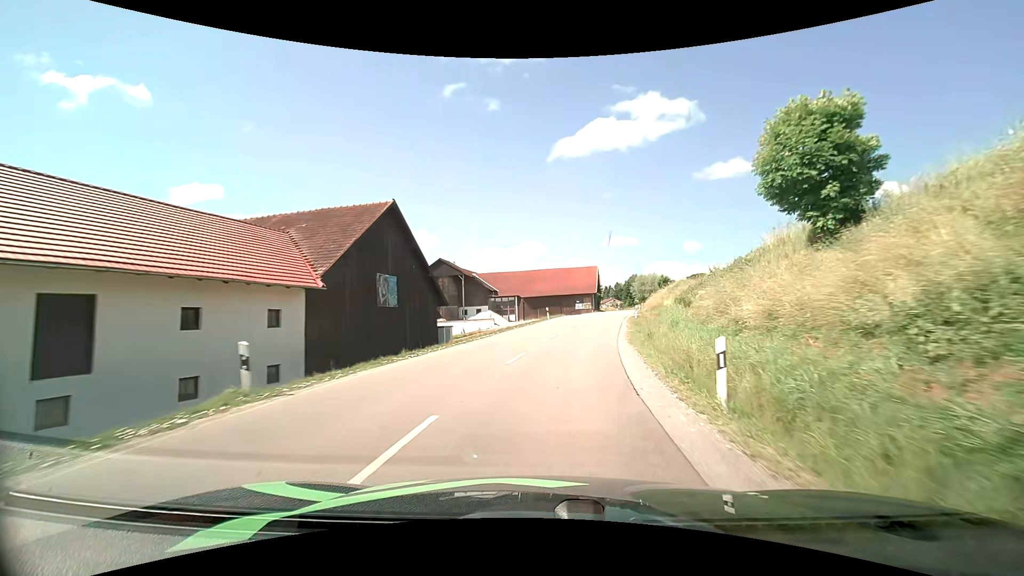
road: secondary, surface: asphalt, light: Day
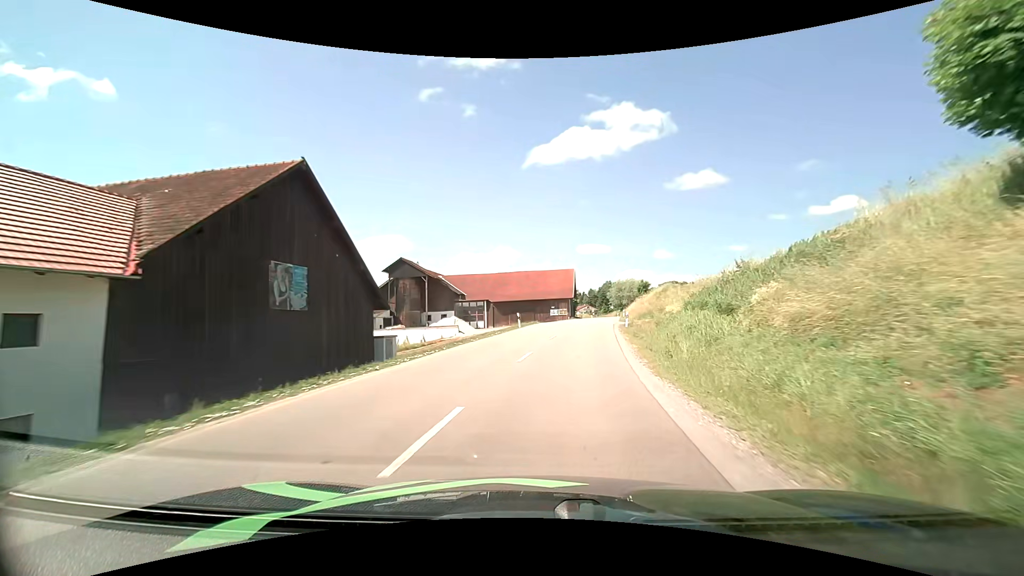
(+0.2, +8.2) m; +3°
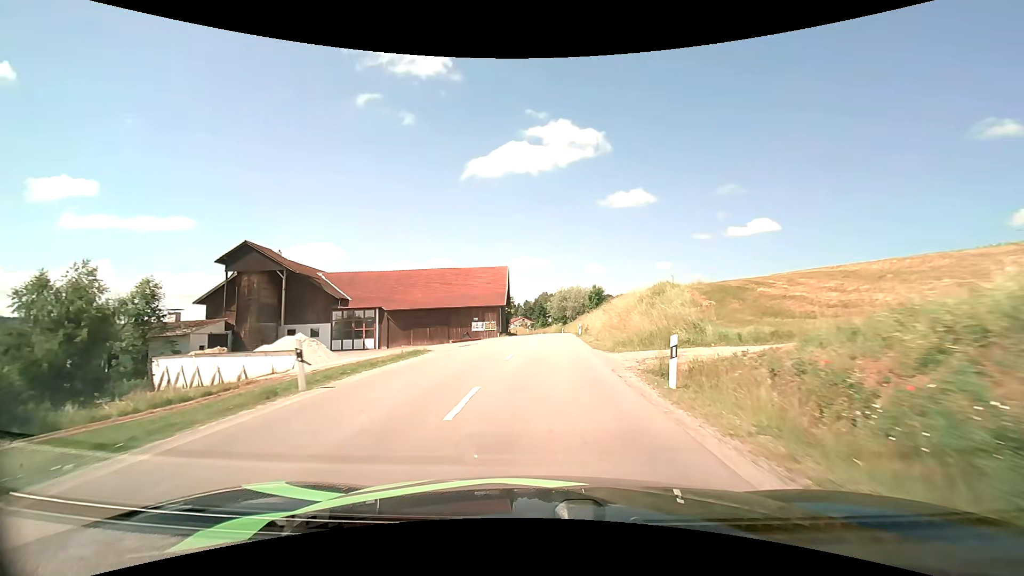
(+2.0, +24.6) m; +8°
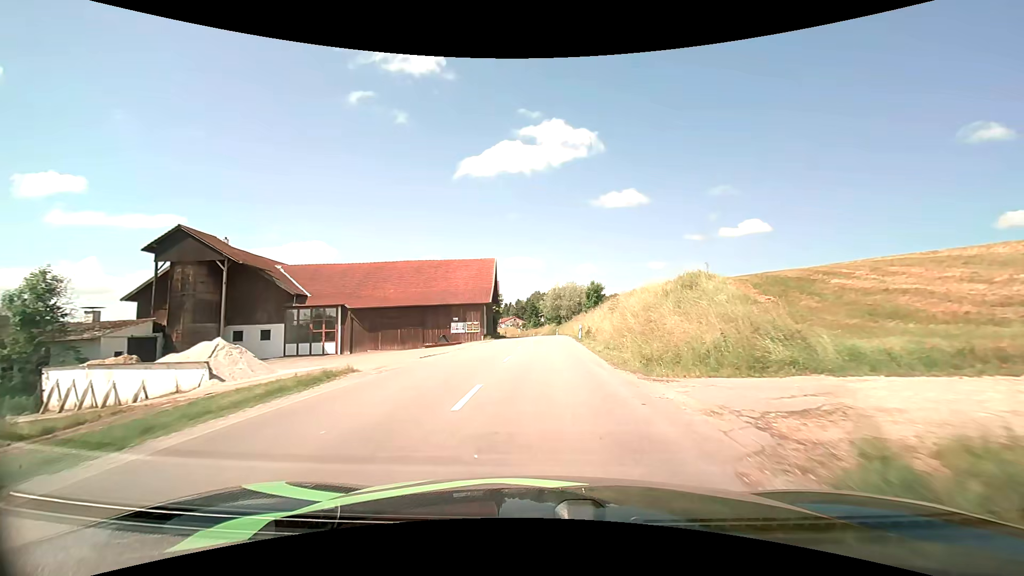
(+0.1, +8.2) m; +1°
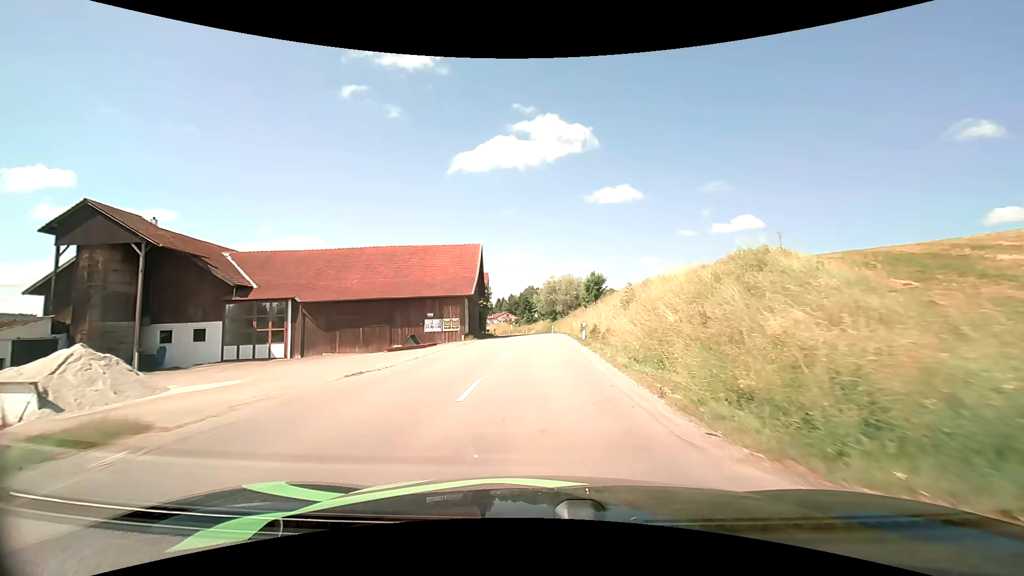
(+0.1, +8.1) m; +1°
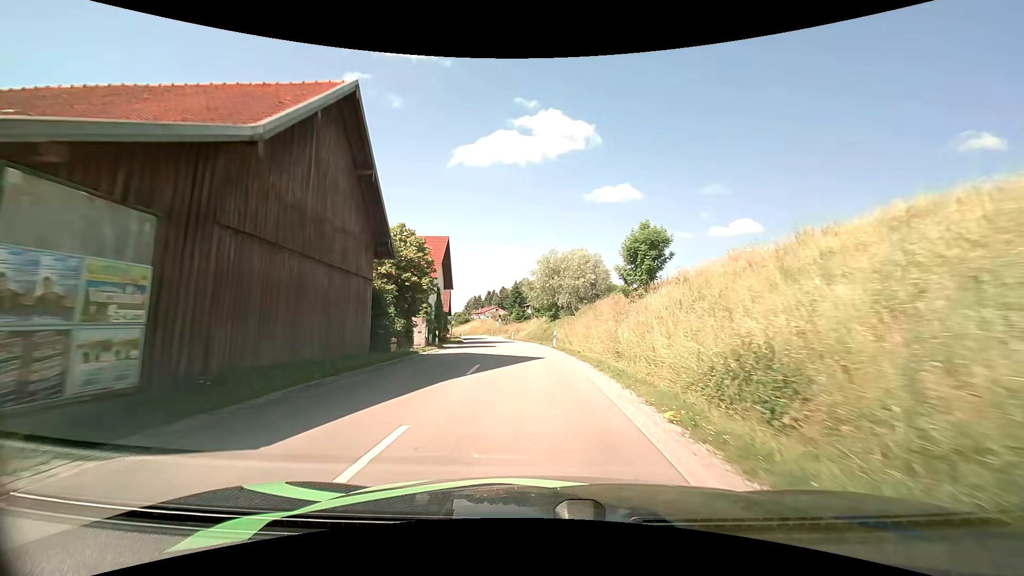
(+0.5, +32.1) m; +1°
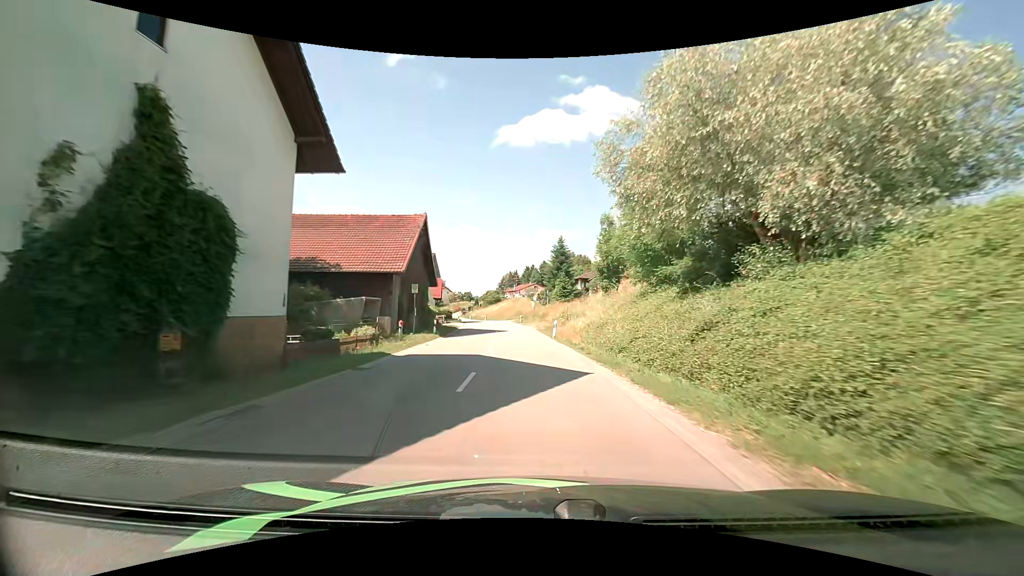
(-1.8, +39.9) m; -5°
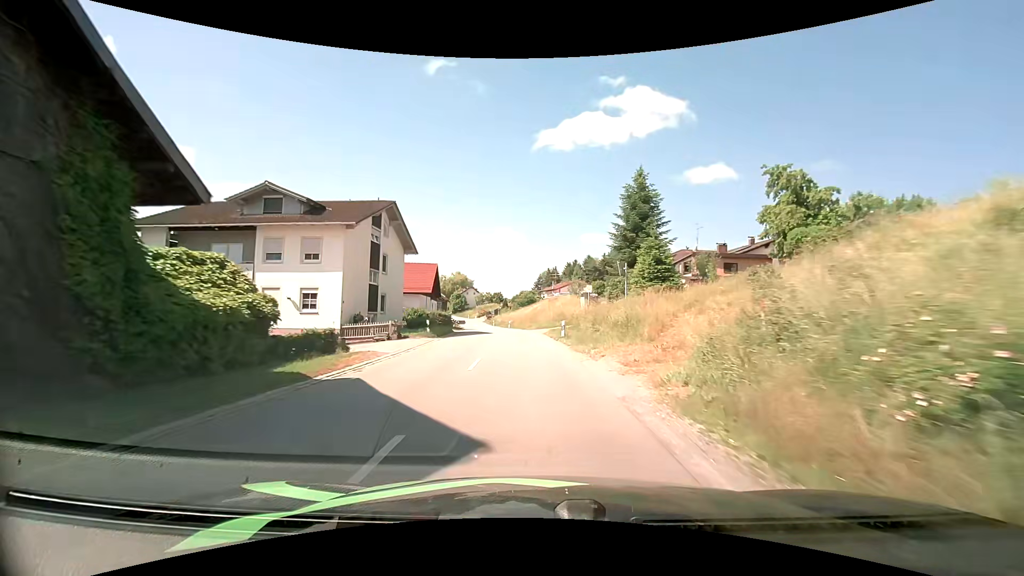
(-1.0, +33.6) m; -4°
(0, +10) (-1, +20) (-1, +30) (-2, +40) (-3, +50) (-5, +60) (-6, +70) (-7, +80) (-9, +89) (-11, +99) m
